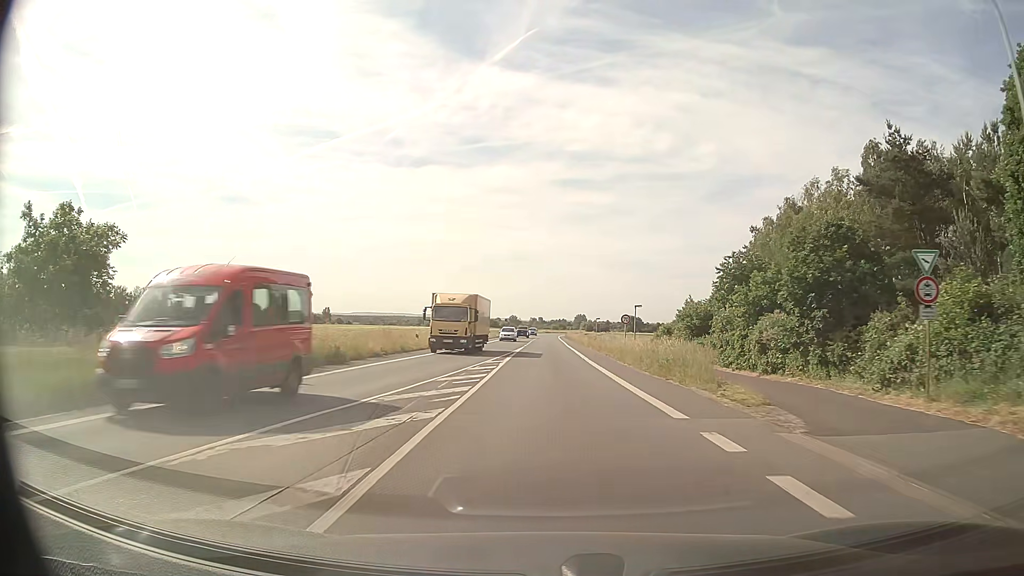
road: primary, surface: asphalt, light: Day
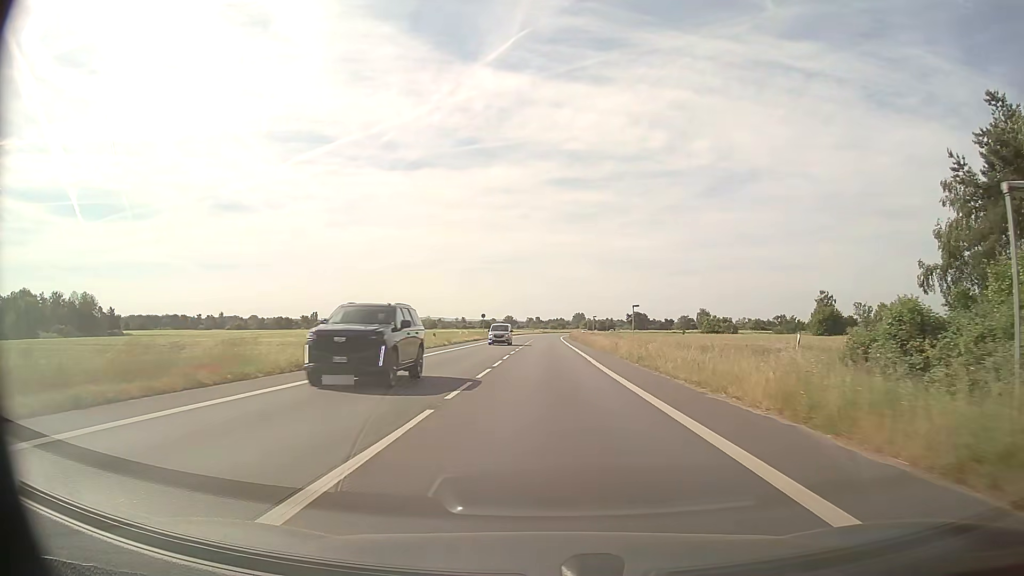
(-0.1, +46.6) m; 0°
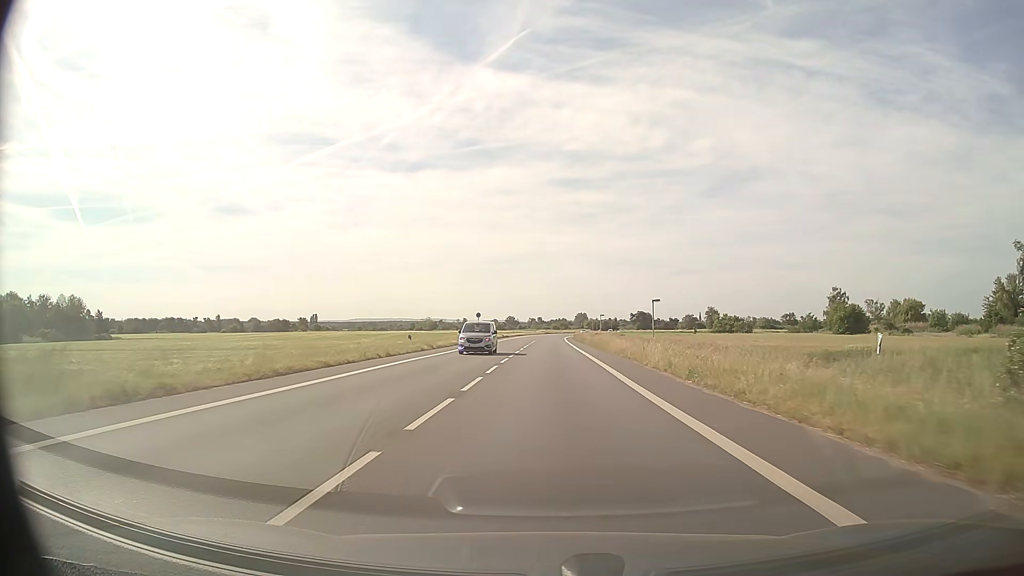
(0.0, +9.9) m; 0°
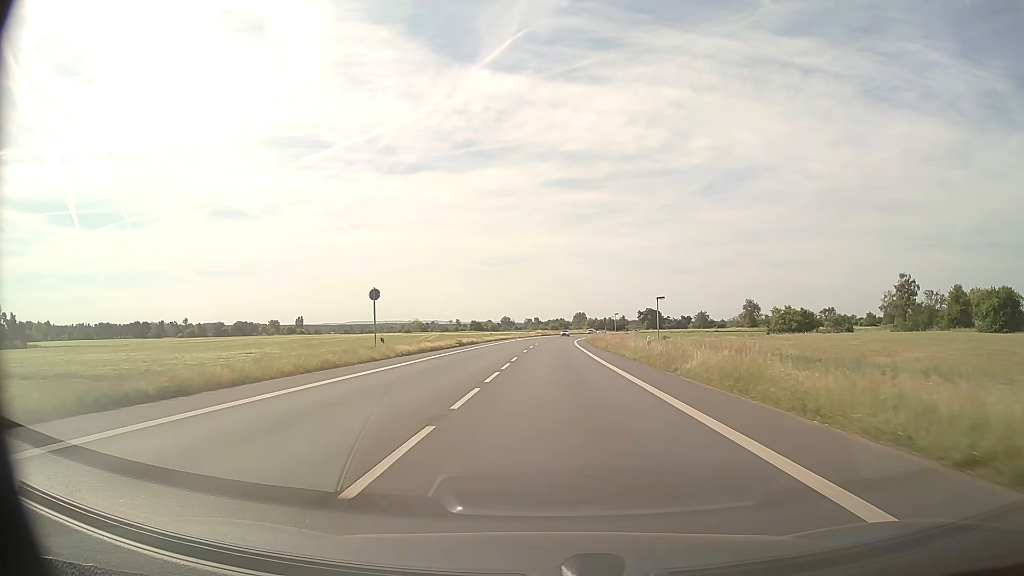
(+0.1, +52.0) m; 0°
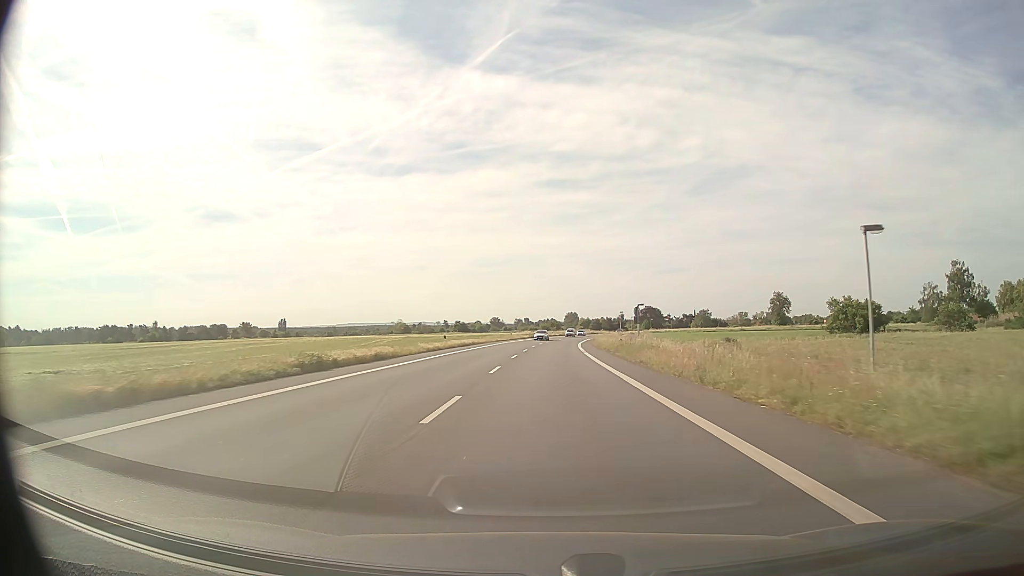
(+0.3, +33.0) m; +1°
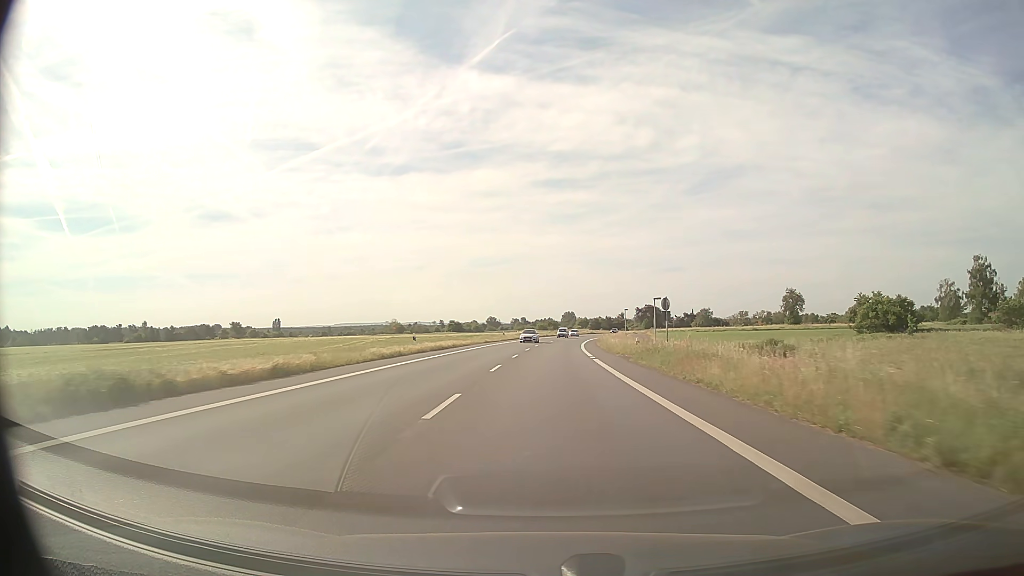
(0.0, +11.3) m; 0°
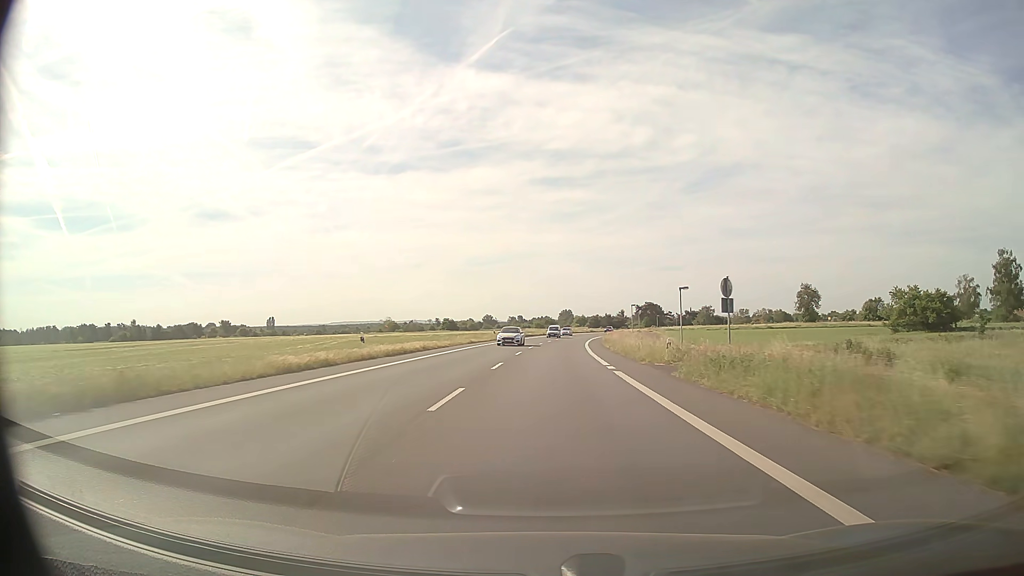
(0.0, +11.4) m; 0°
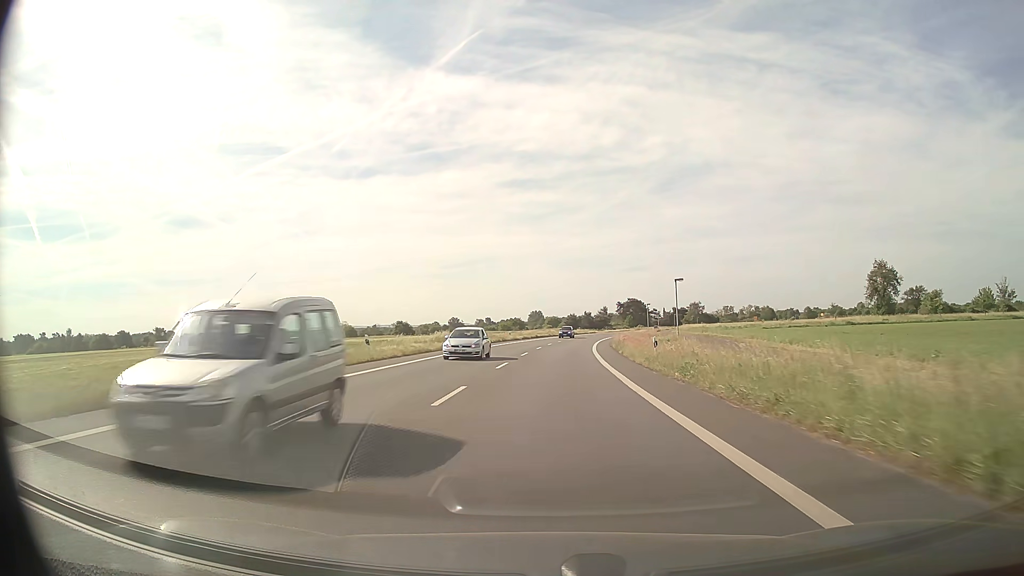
(+0.8, +47.0) m; +2°
(0, +10) (0, +20) (+1, +30) (+1, +40) (+2, +50) (+2, +60) (+3, +70) (+4, +80) (+5, +90) (+7, +100) m
